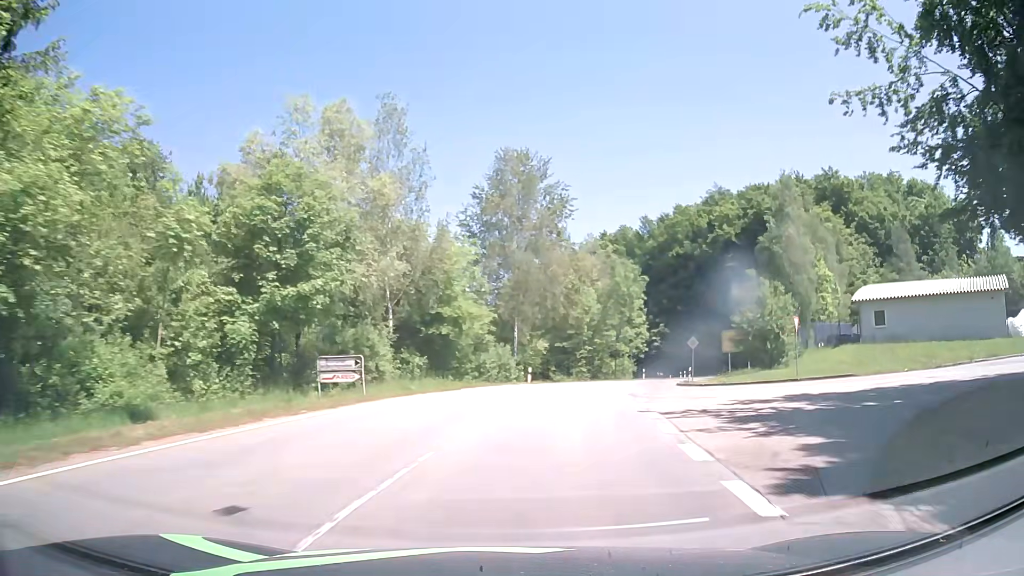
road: tertiary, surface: asphalt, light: Day
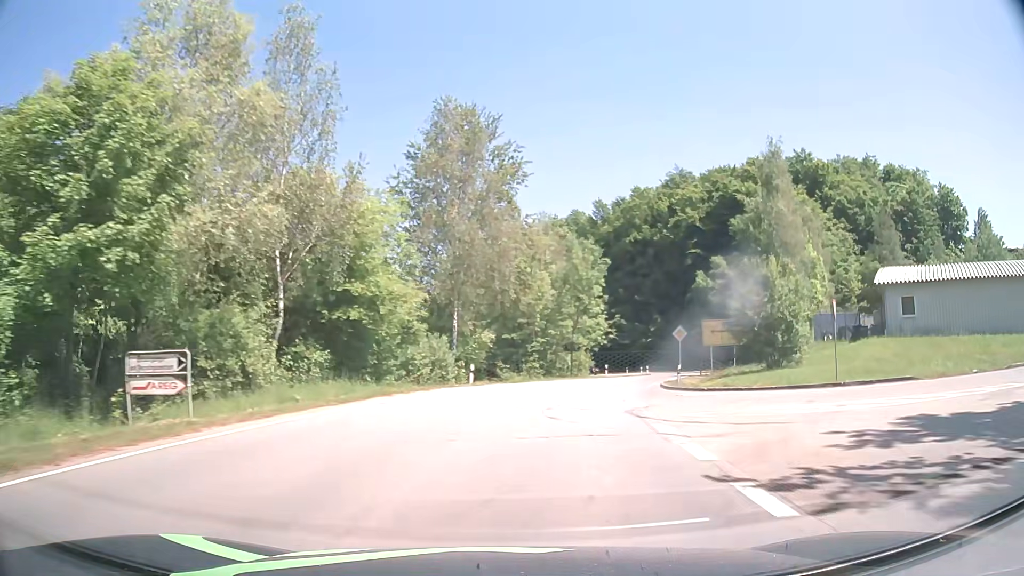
(+0.3, +9.2) m; +5°
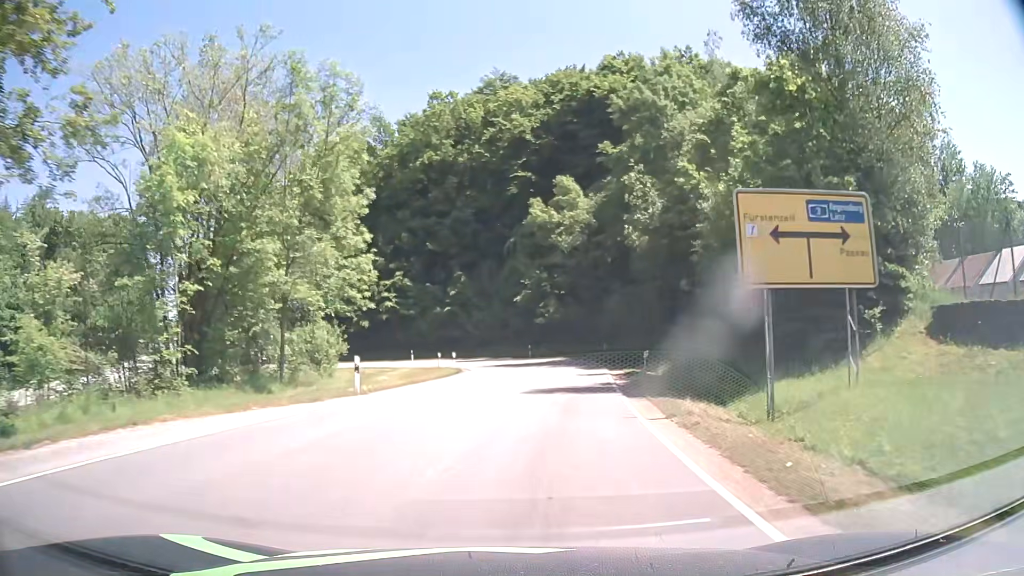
(+5.6, +36.1) m; +17°
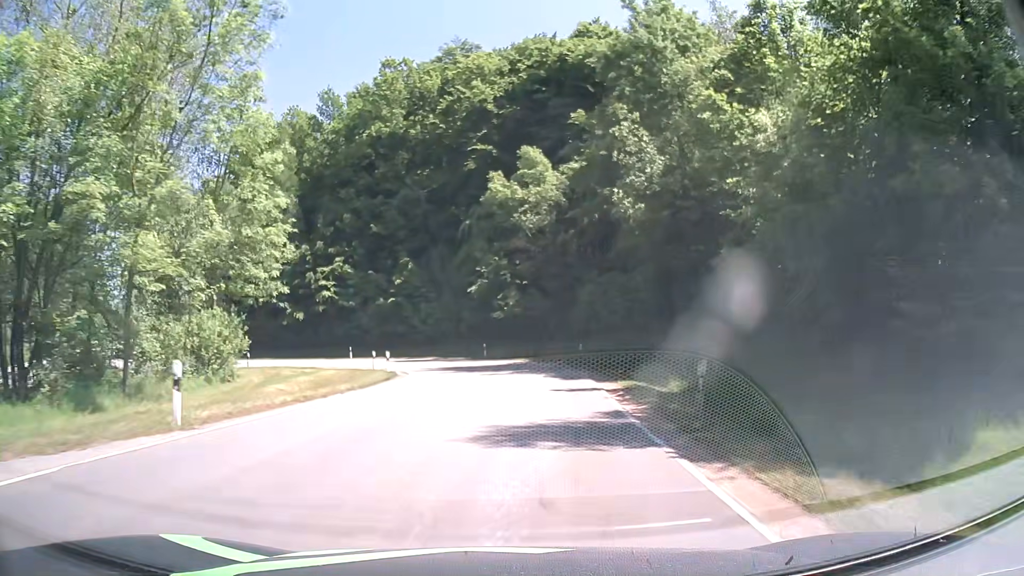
(+0.3, +8.5) m; +4°
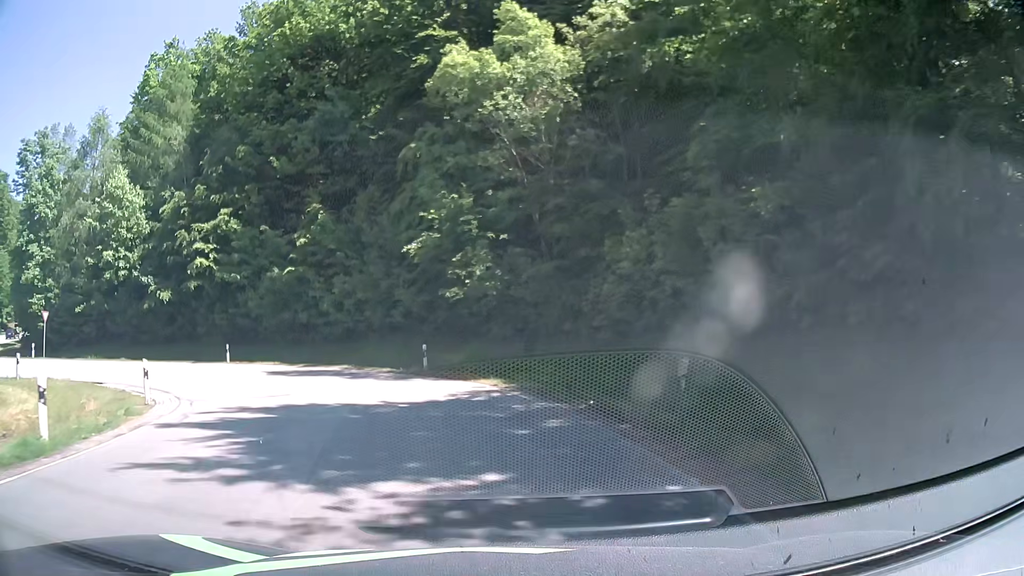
(+0.9, +22.1) m; +2°
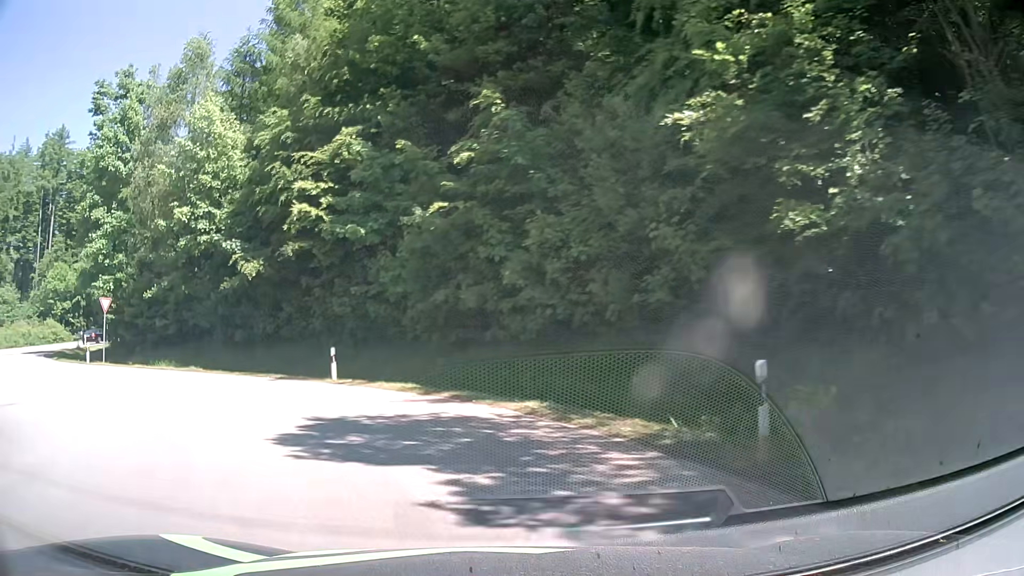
(-2.6, +17.4) m; -21°
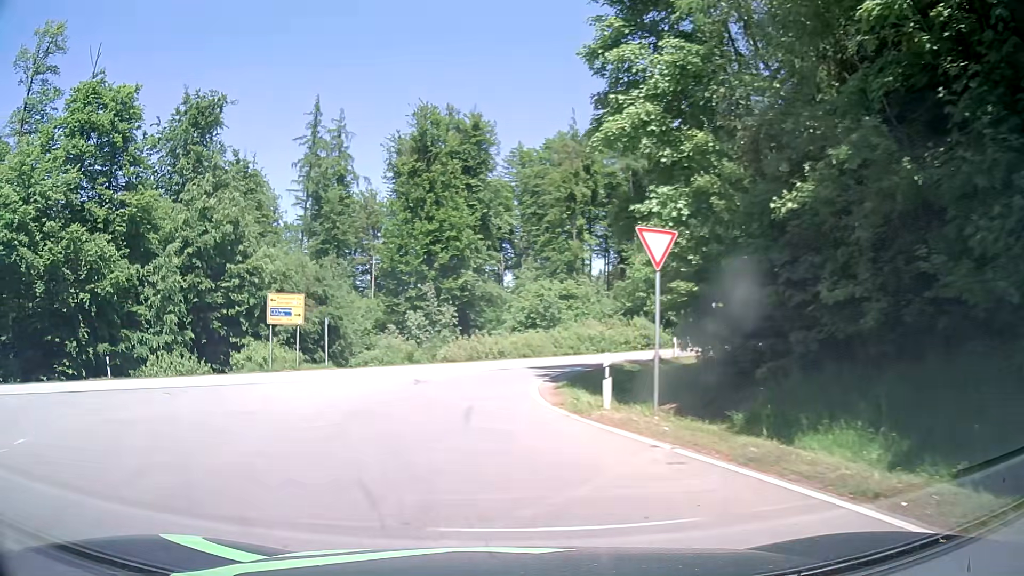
(-10.4, +20.2) m; -56°
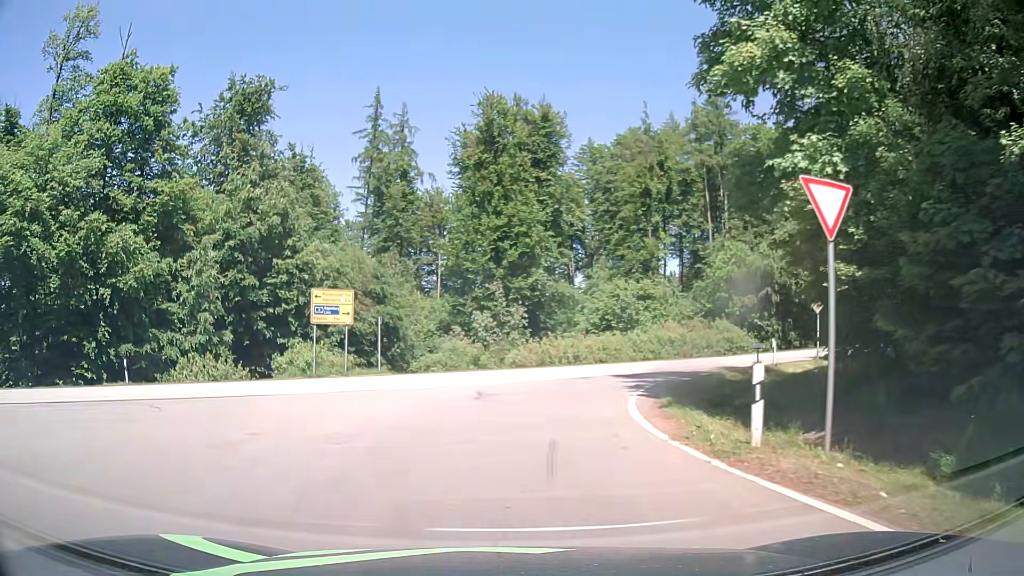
(-0.2, +4.1) m; -6°
(0, +10) (+2, +20) (+7, +28) (+14, +35) (+22, +41) (+30, +47) (+38, +53) (+46, +60) (+54, +66) (+61, +73) m
